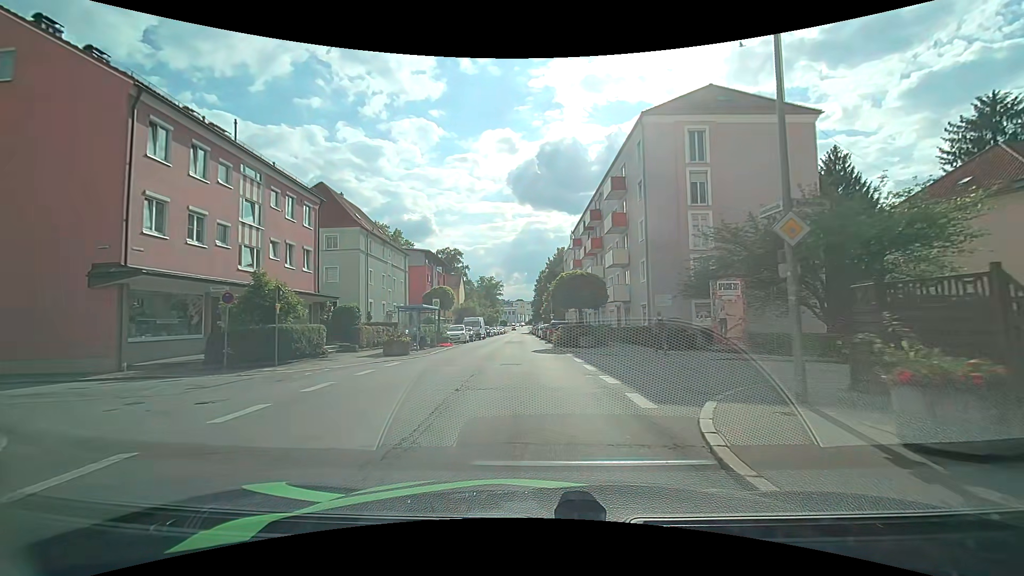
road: tertiary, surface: asphalt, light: Day
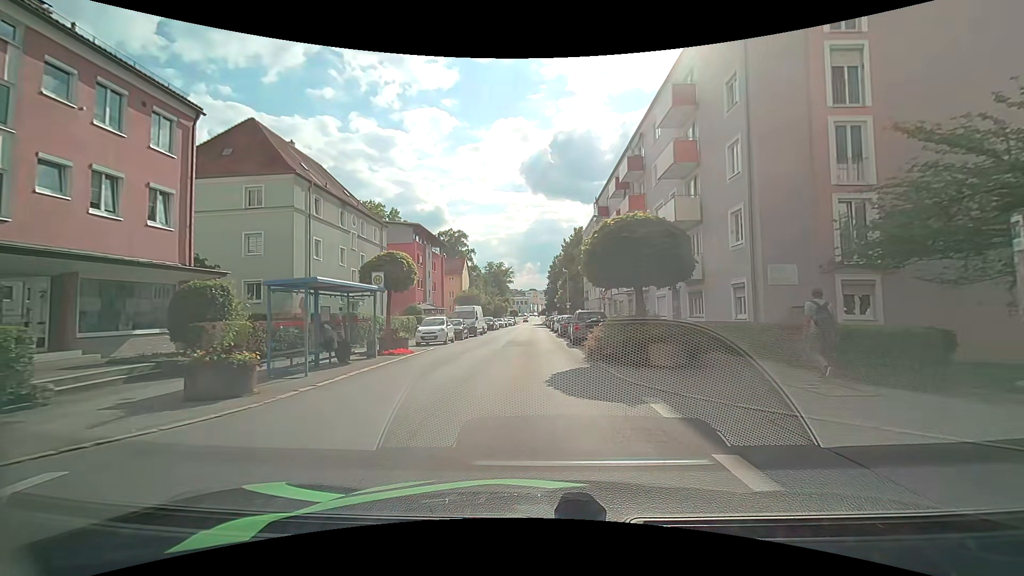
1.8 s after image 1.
(-0.2, +13.5) m; -1°
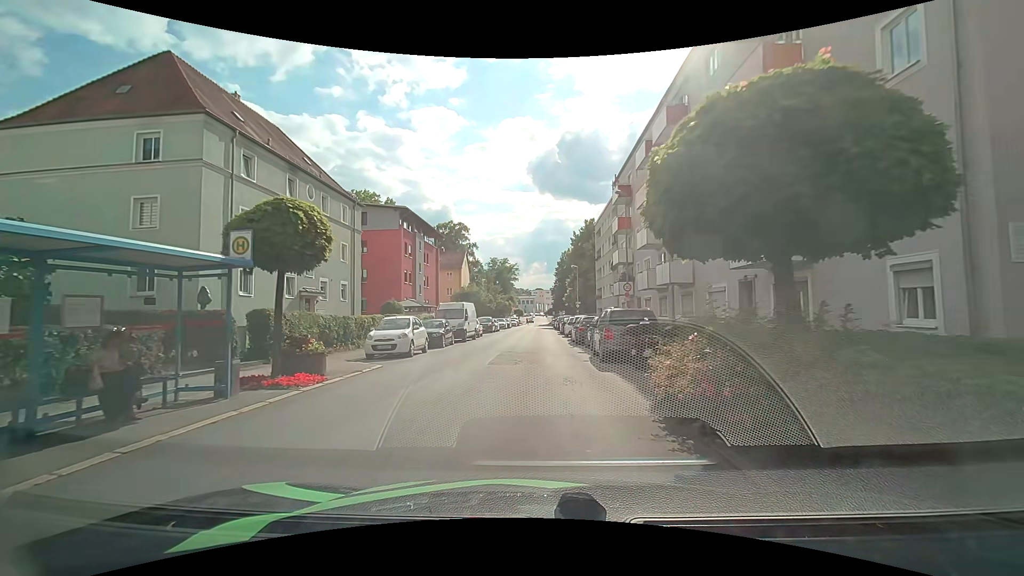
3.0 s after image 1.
(-0.1, +8.5) m; -1°
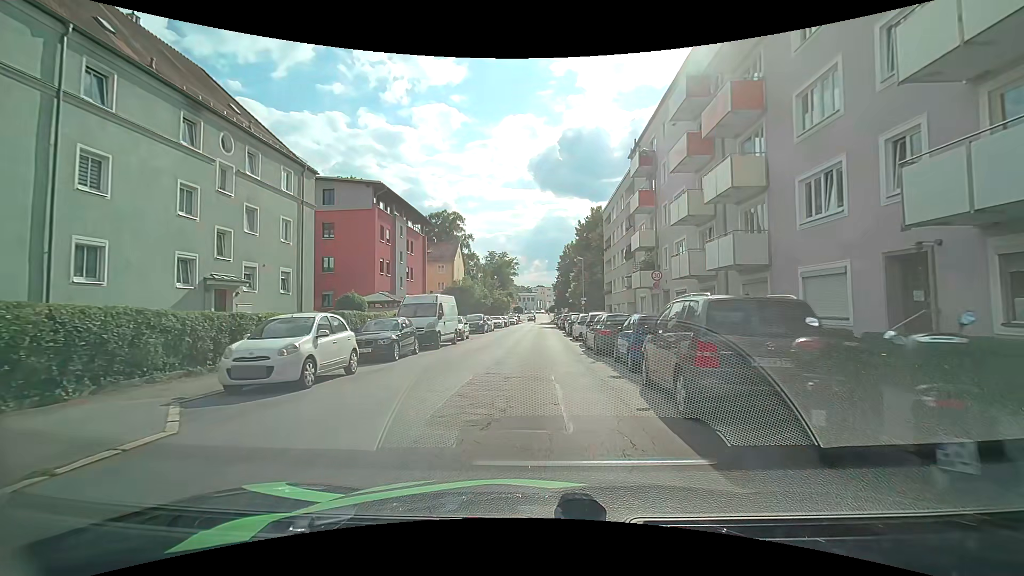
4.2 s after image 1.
(0.0, +8.2) m; -1°
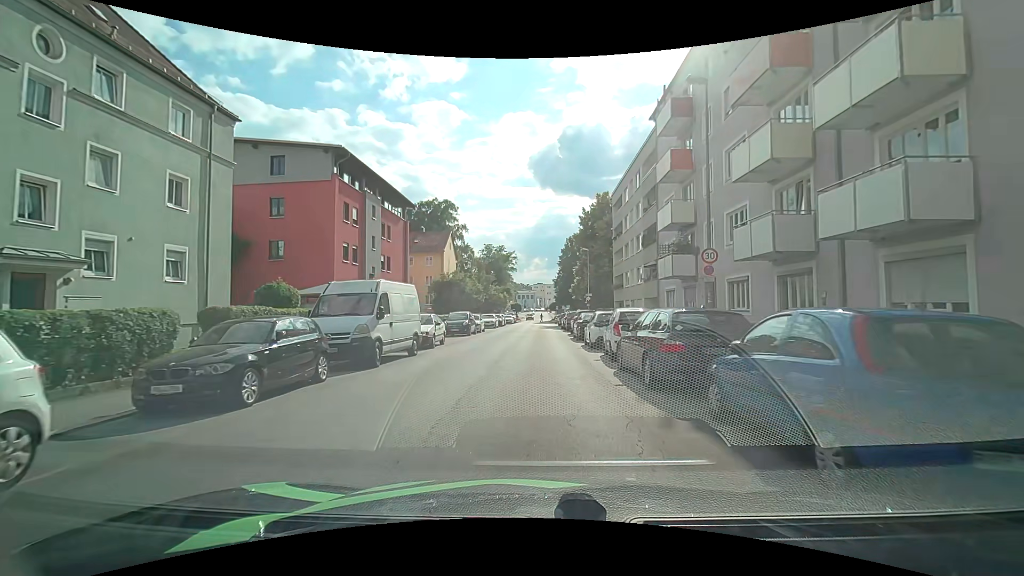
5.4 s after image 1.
(+0.1, +8.1) m; +1°
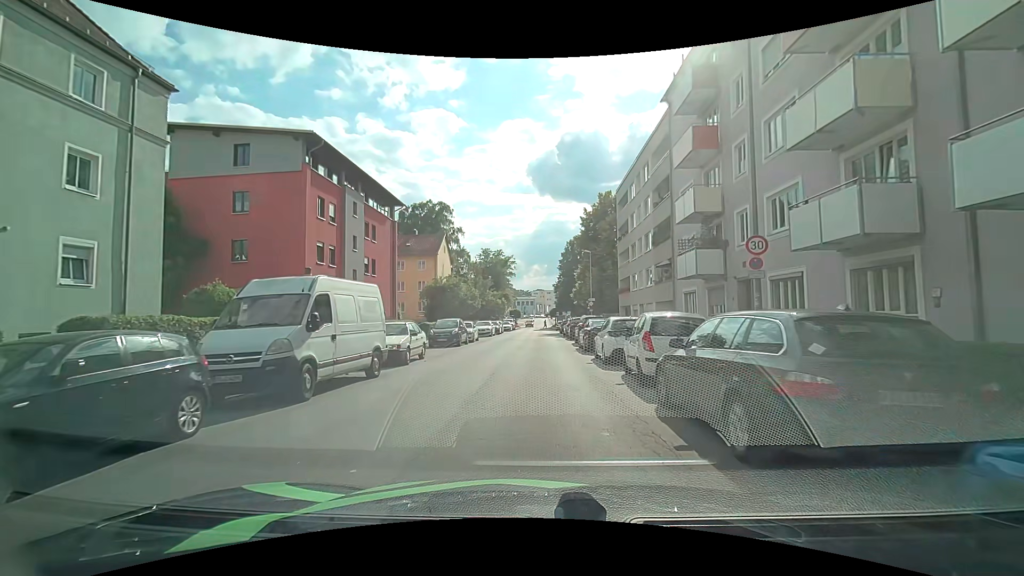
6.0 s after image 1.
(0.0, +4.0) m; +1°
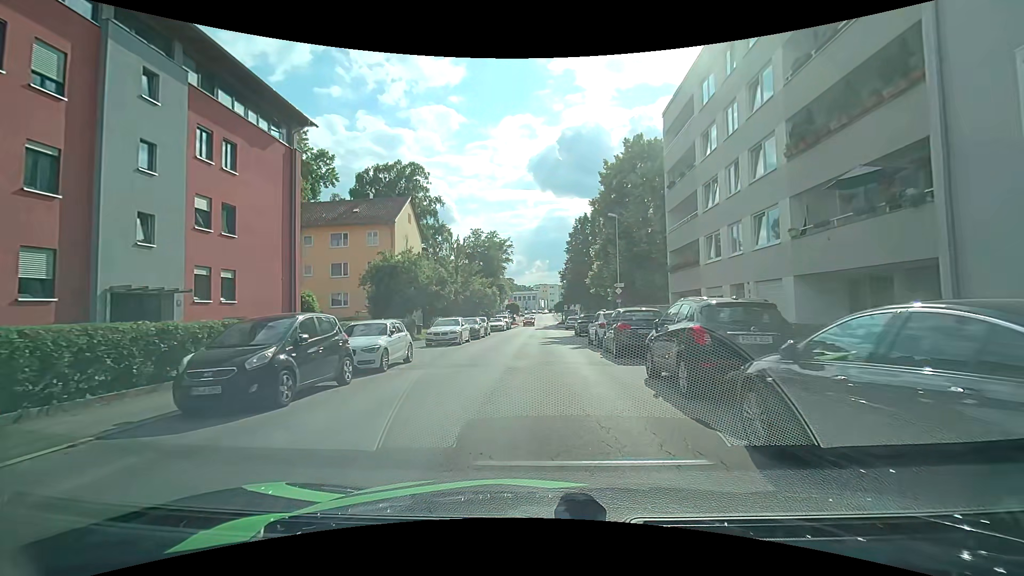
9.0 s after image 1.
(-0.3, +19.7) m; -1°
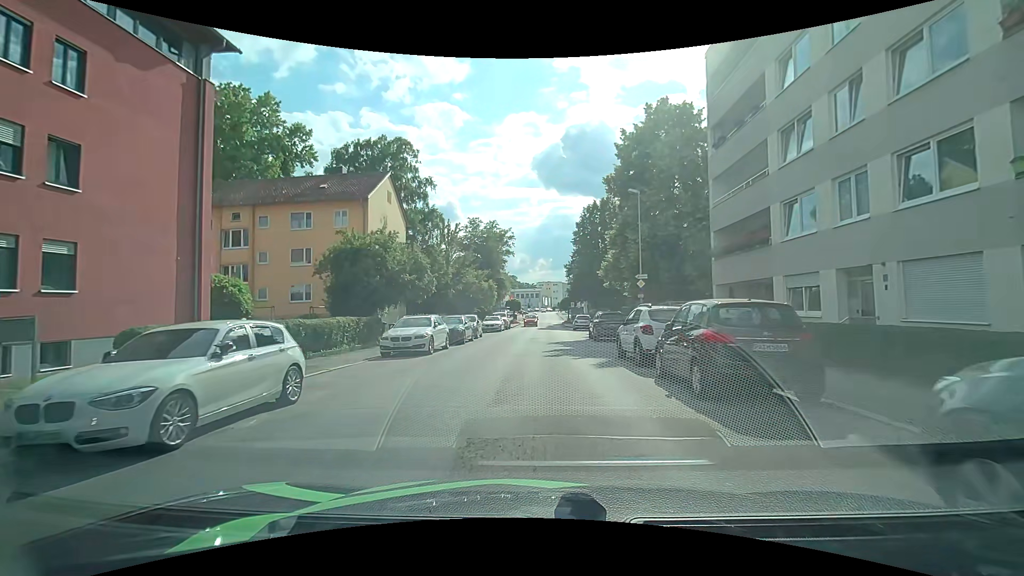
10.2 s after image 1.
(-0.1, +7.9) m; -1°
(0, +10) (0, +20) (+1, +30) (+1, +40) (+1, +50) (+1, +60) (+1, +70) (+1, +80) (+2, +90) (+2, +100) m
